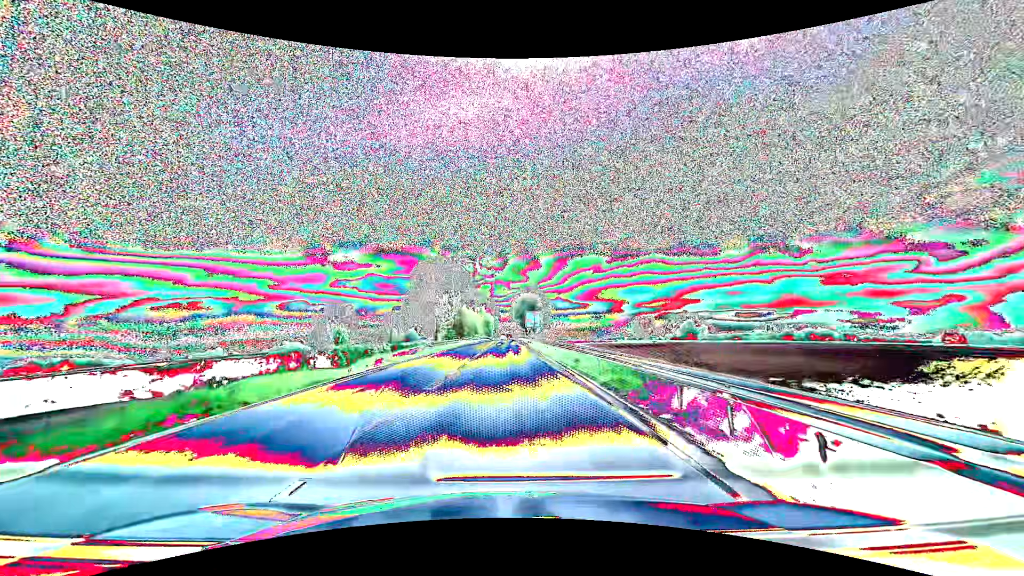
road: primary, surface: asphalt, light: Day
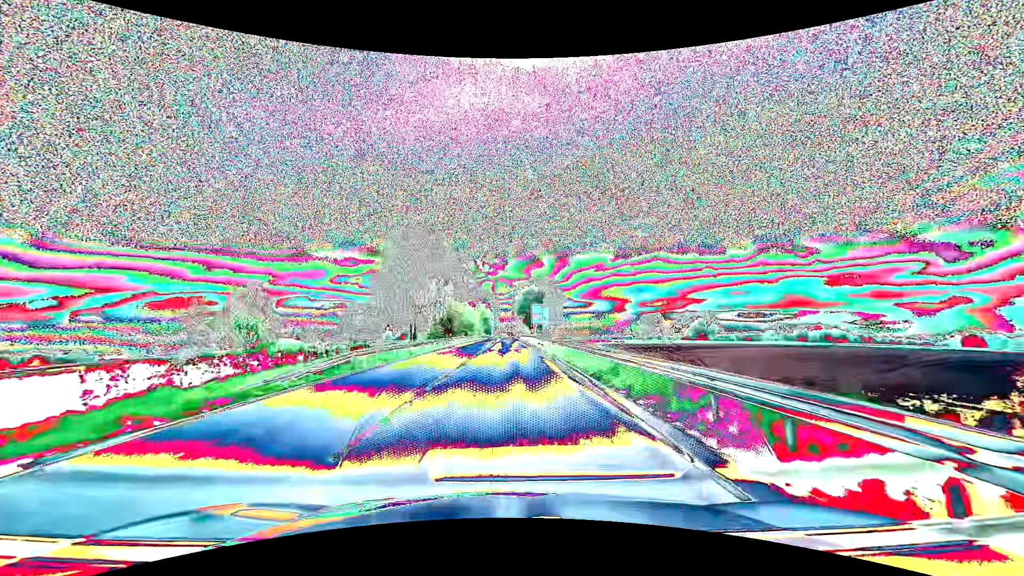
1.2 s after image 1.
(0.0, +19.6) m; 0°
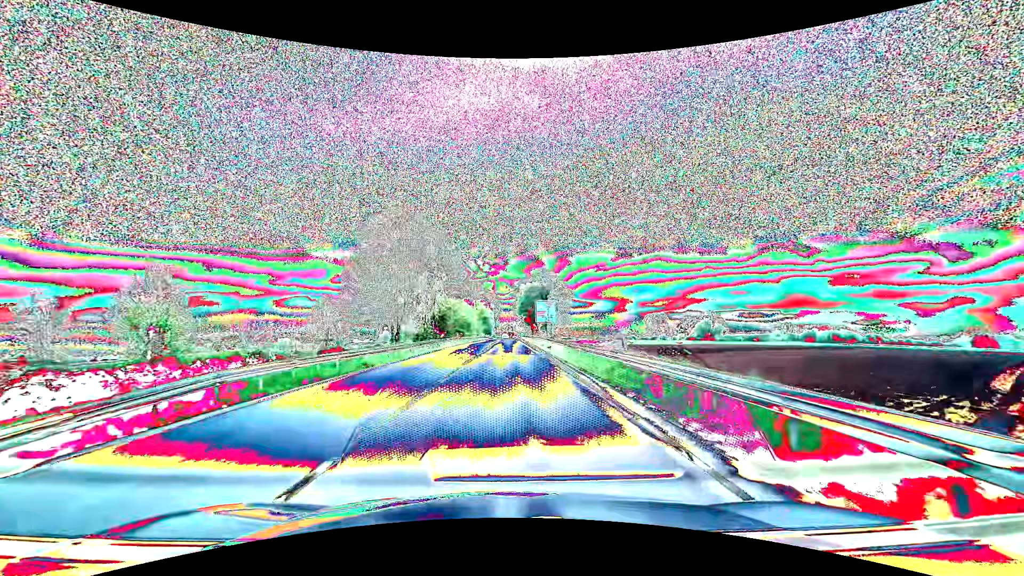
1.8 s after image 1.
(0.0, +10.1) m; 0°
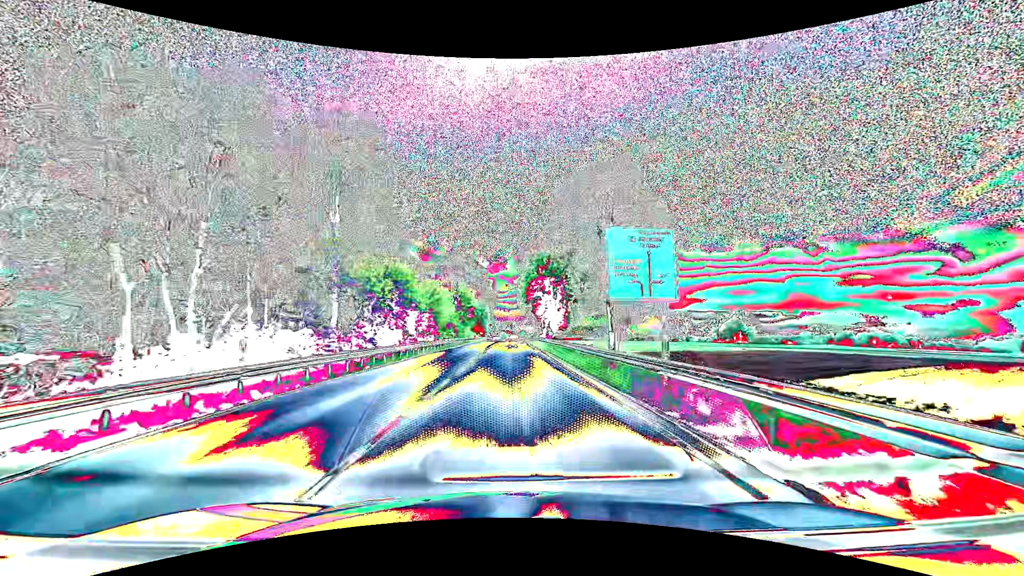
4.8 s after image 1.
(-0.1, +51.7) m; 0°
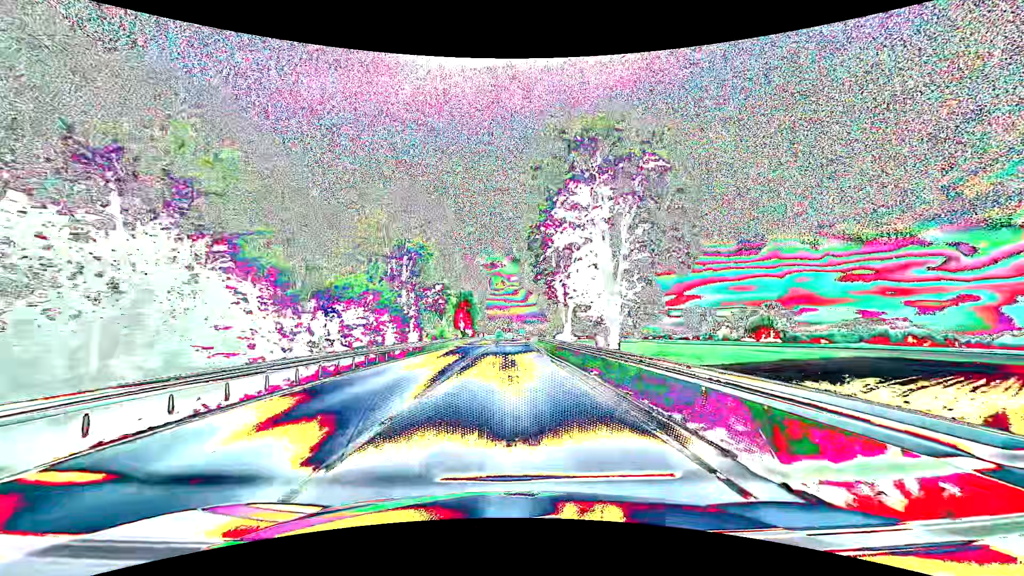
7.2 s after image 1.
(+0.2, +42.4) m; 0°
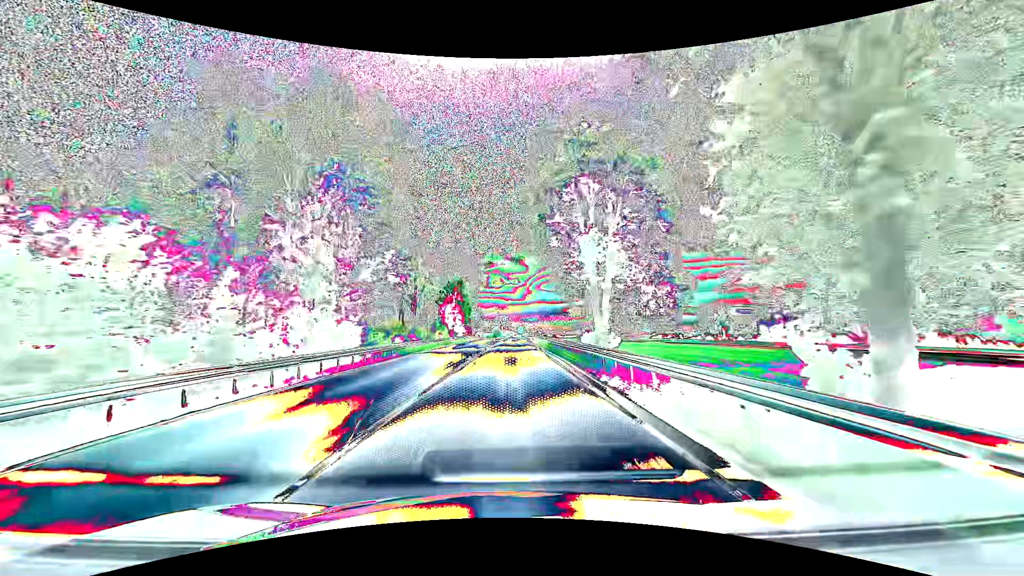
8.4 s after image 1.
(+0.1, +21.4) m; 0°
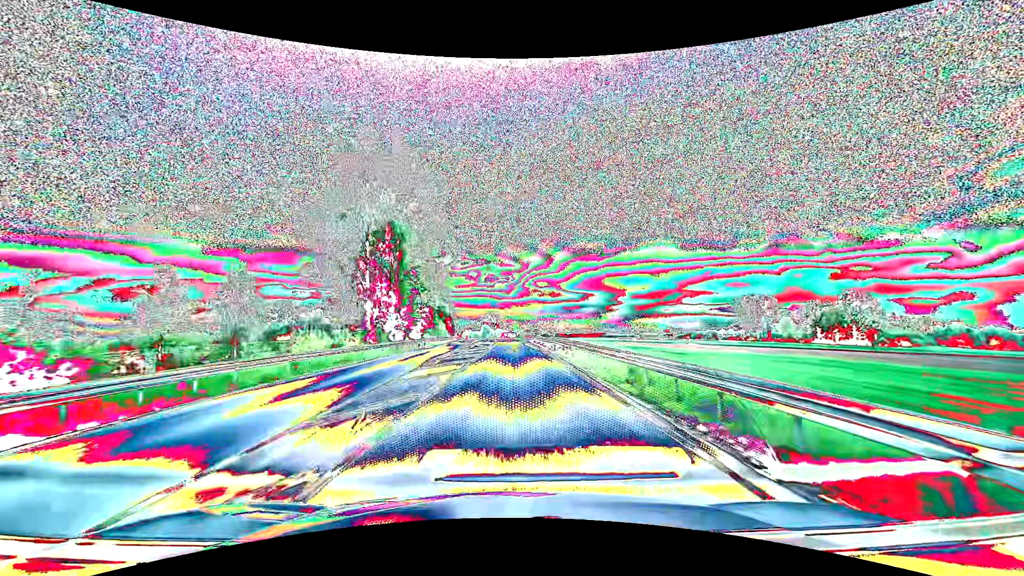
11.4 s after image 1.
(+0.3, +53.8) m; +1°
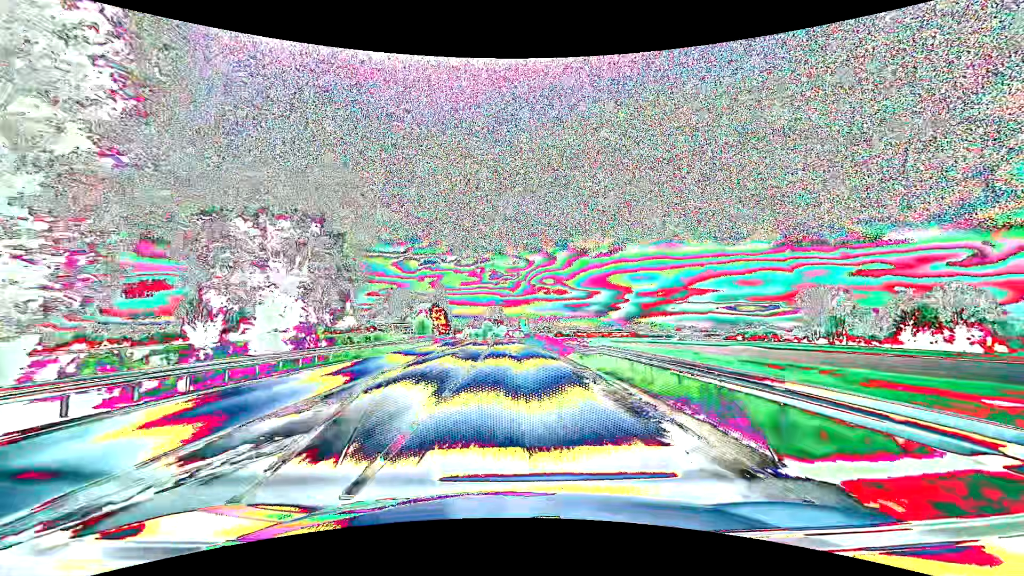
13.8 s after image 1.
(-0.1, +43.2) m; 0°
(0, +10) (0, +20) (0, +30) (0, +40) (0, +50) (0, +60) (-1, +70) (-1, +80) (-1, +90) (-2, +100) m
